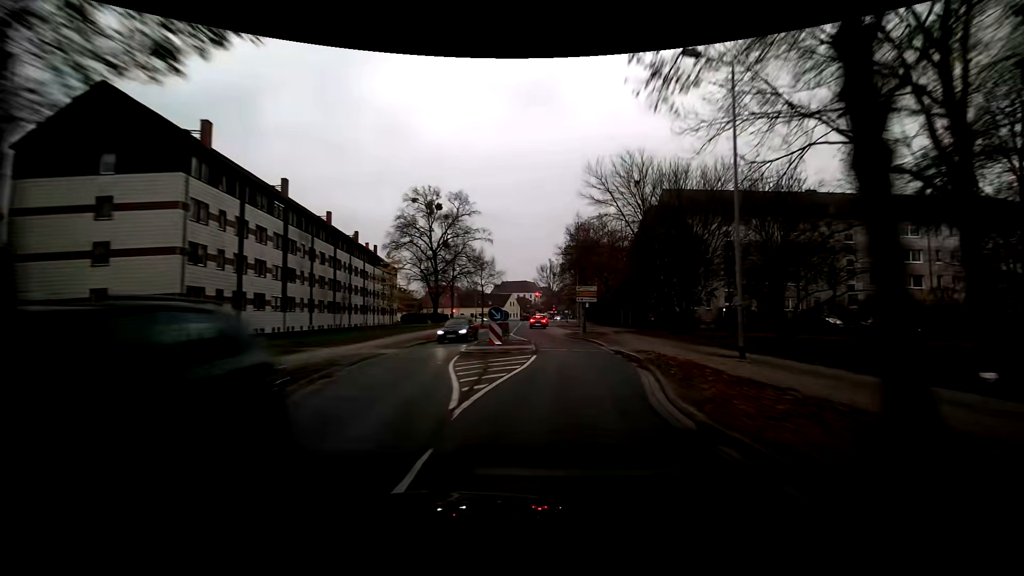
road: residential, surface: asphalt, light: Day
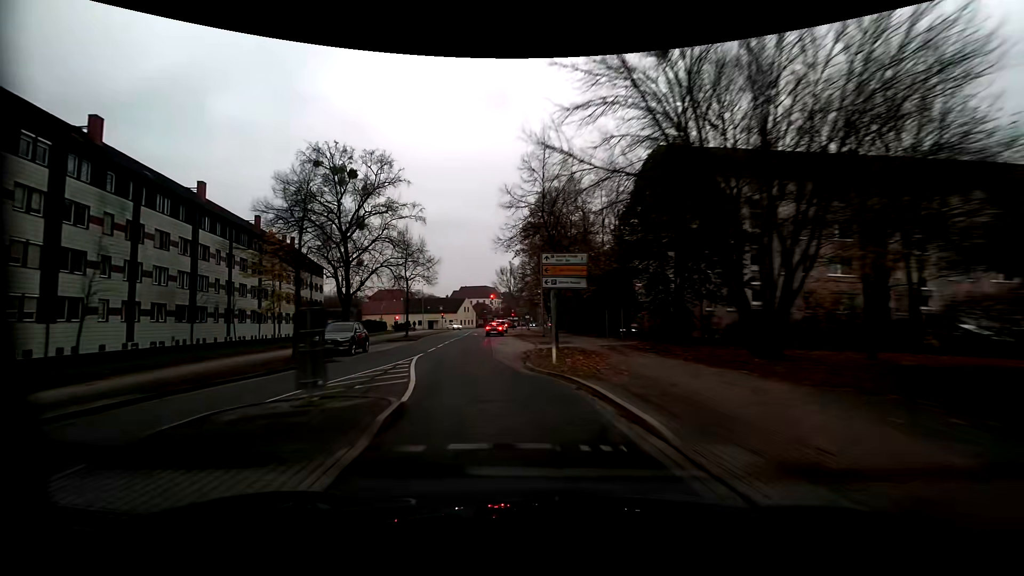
(+1.1, +18.0) m; +4°
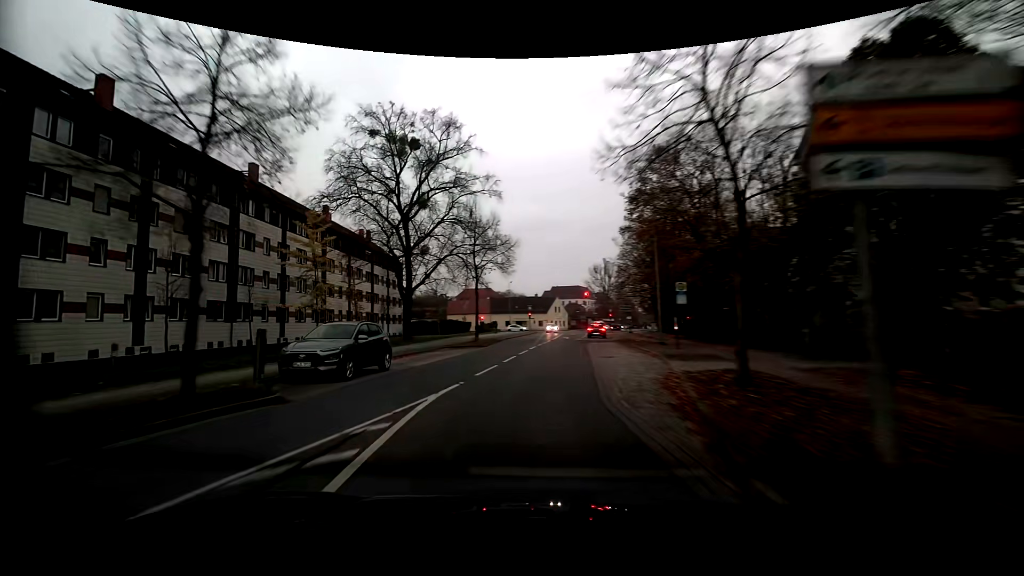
(-1.0, +10.9) m; -11°
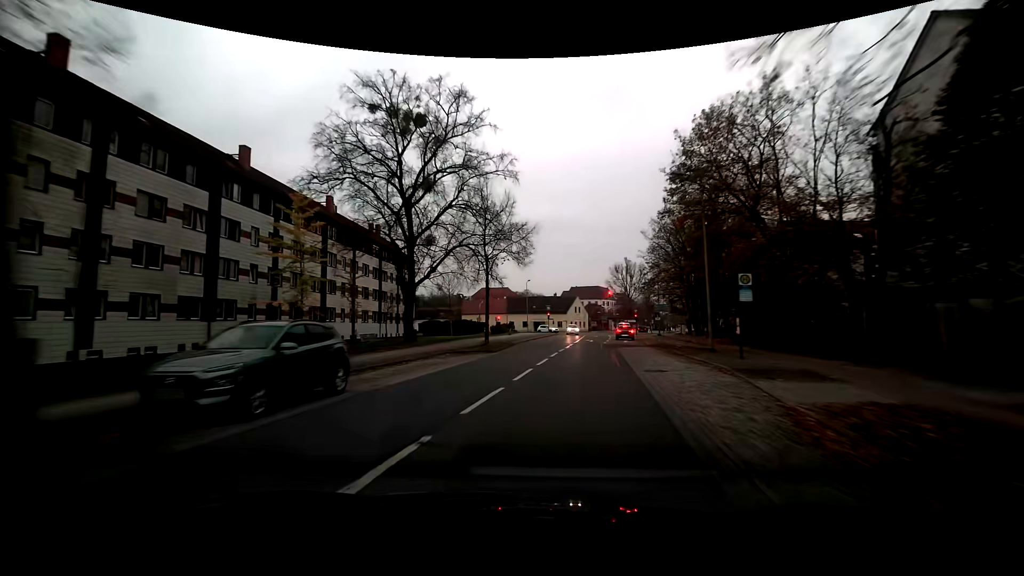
(-0.1, +5.3) m; -1°
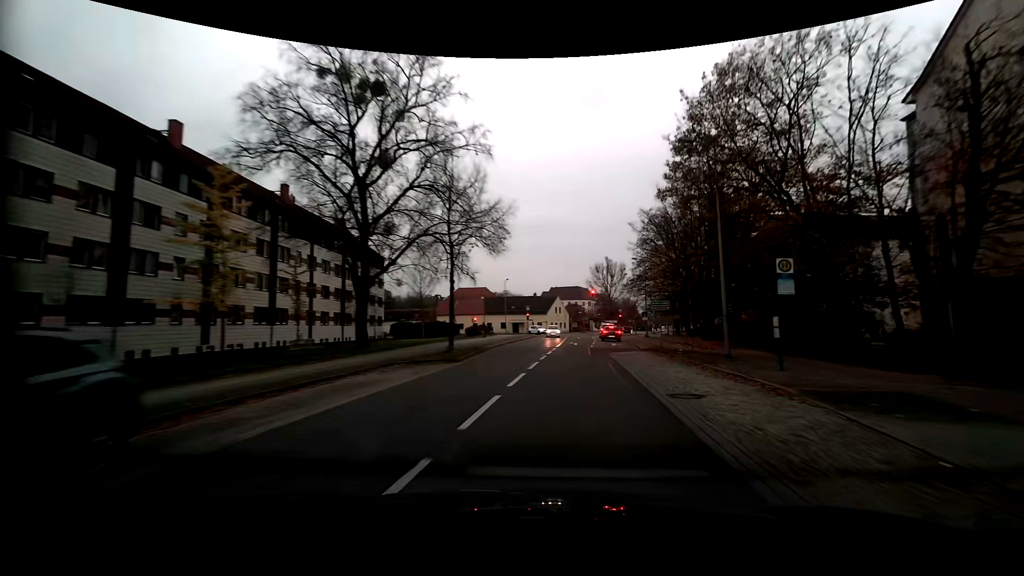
(+0.1, +5.3) m; +2°
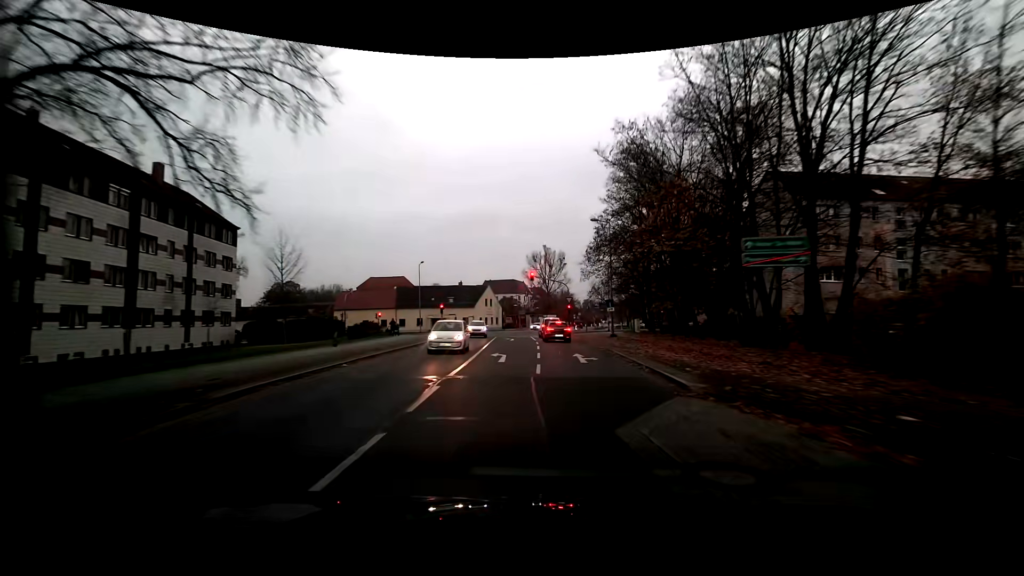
(+1.6, +21.0) m; +7°
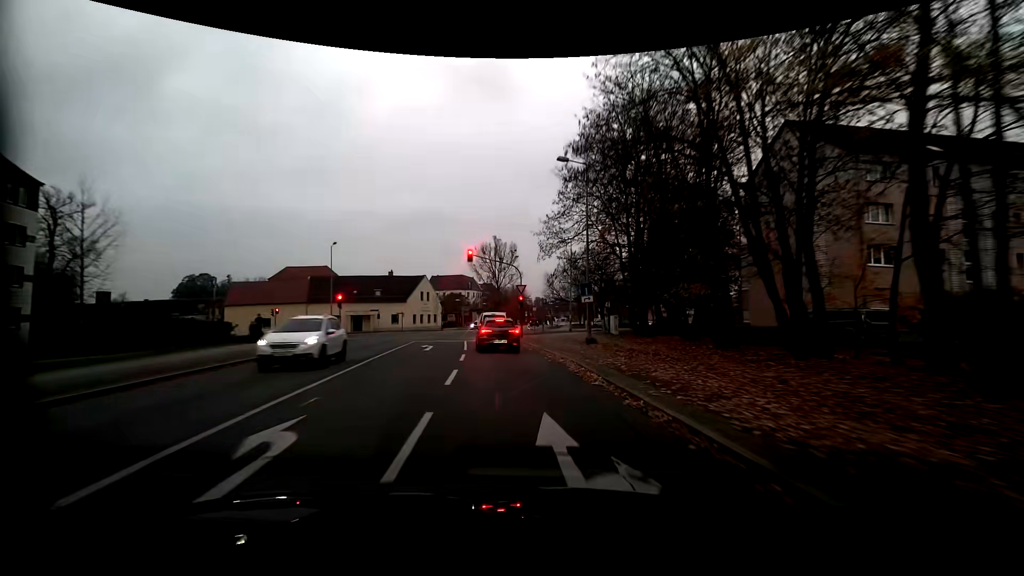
(+0.7, +14.7) m; +6°
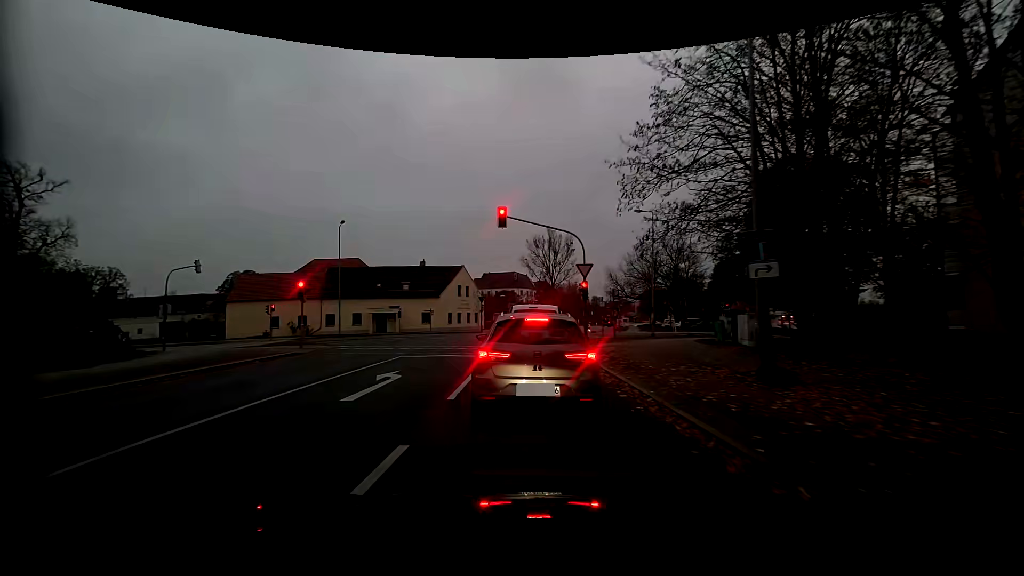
(-0.8, +13.3) m; -8°
